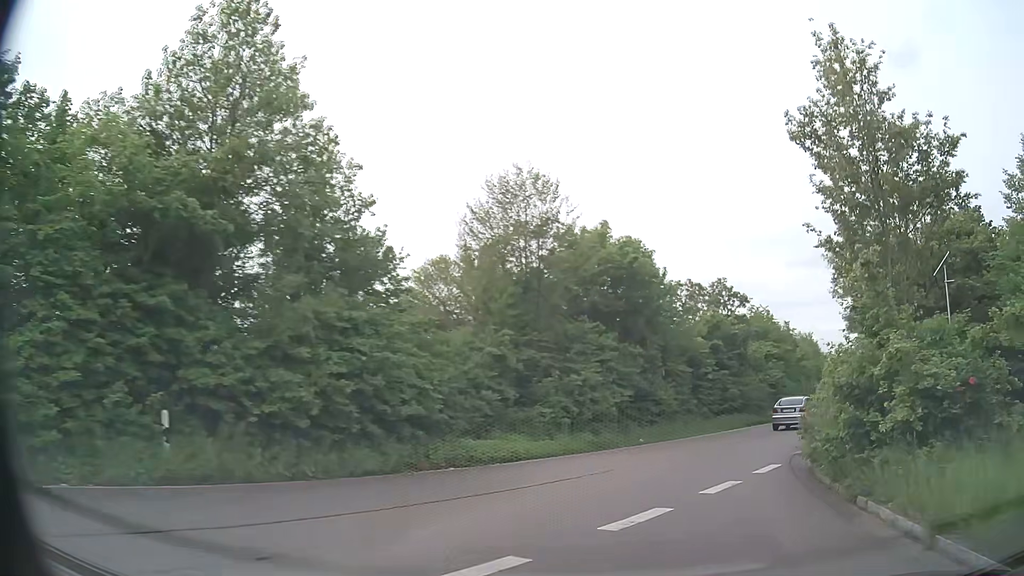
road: primary_link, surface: asphalt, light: Day
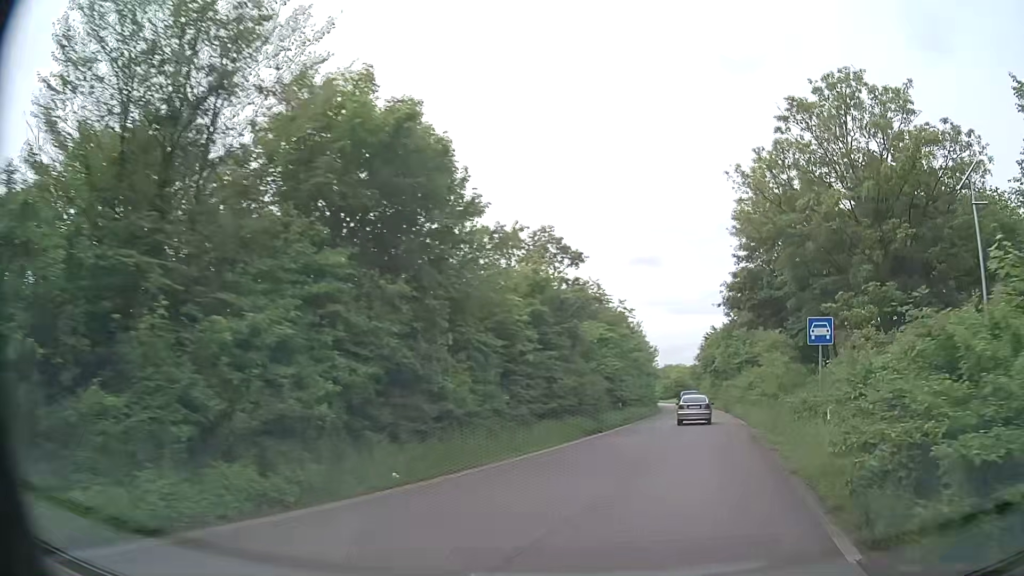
(+1.6, +11.7) m; +16°
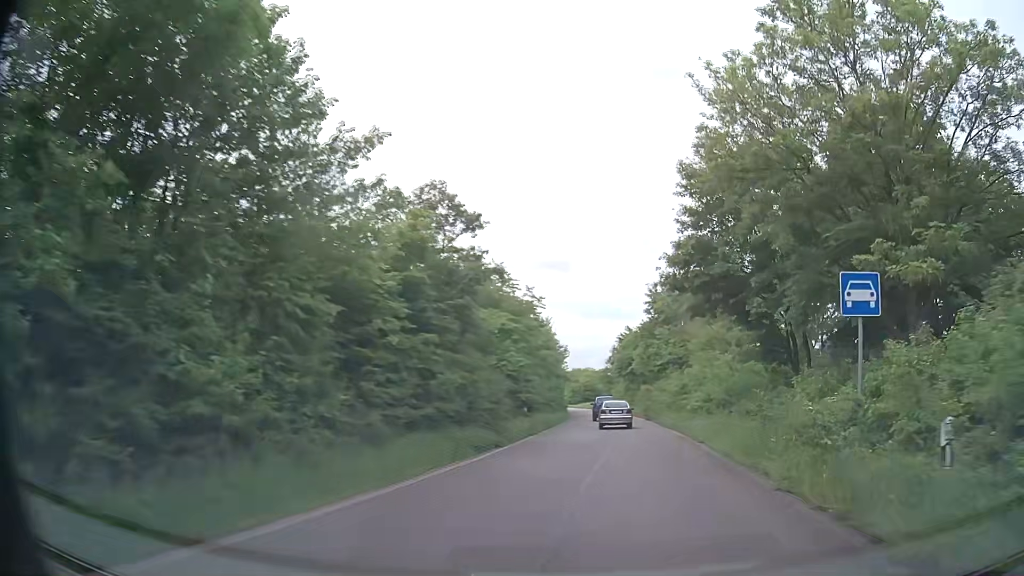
(+0.5, +6.5) m; +8°
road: trunk_link
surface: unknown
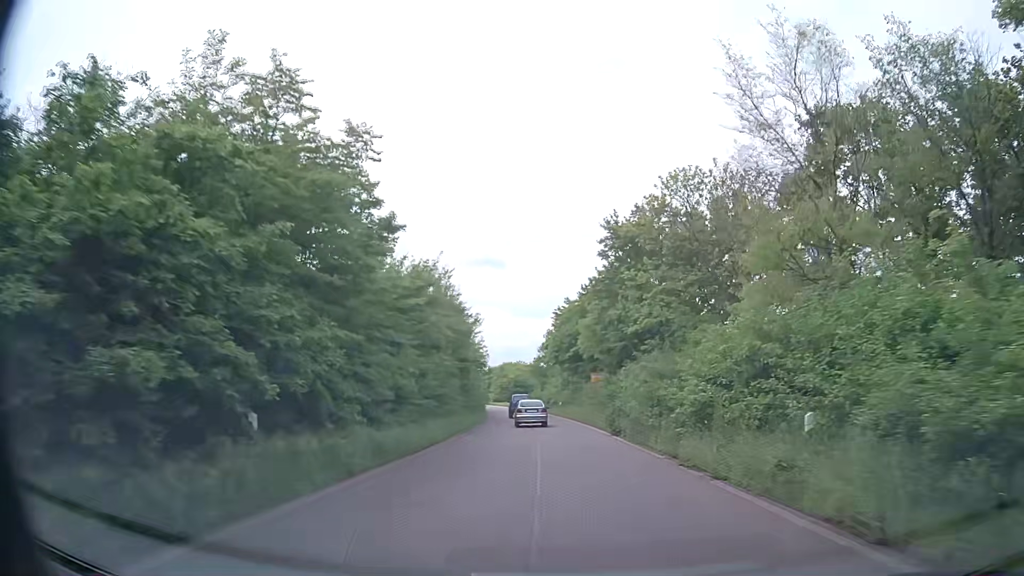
(+1.8, +22.5) m; +6°
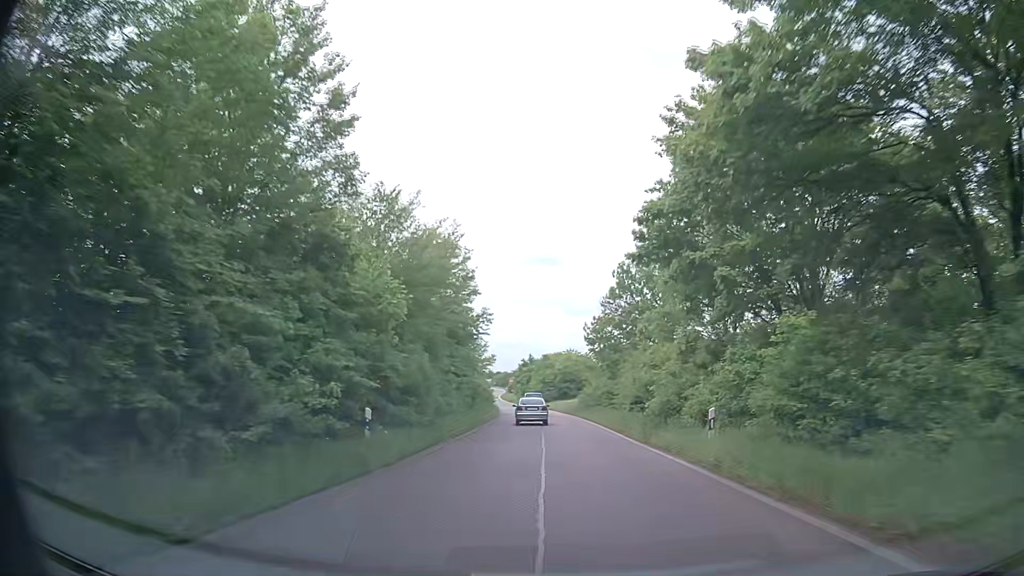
(-1.7, +44.6) m; -4°
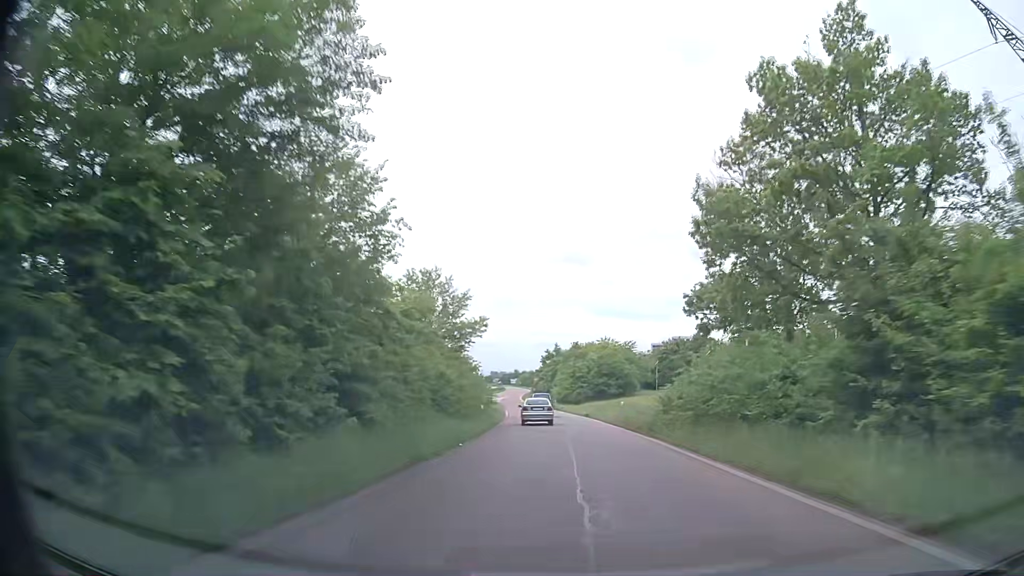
(-0.7, +28.8) m; -3°
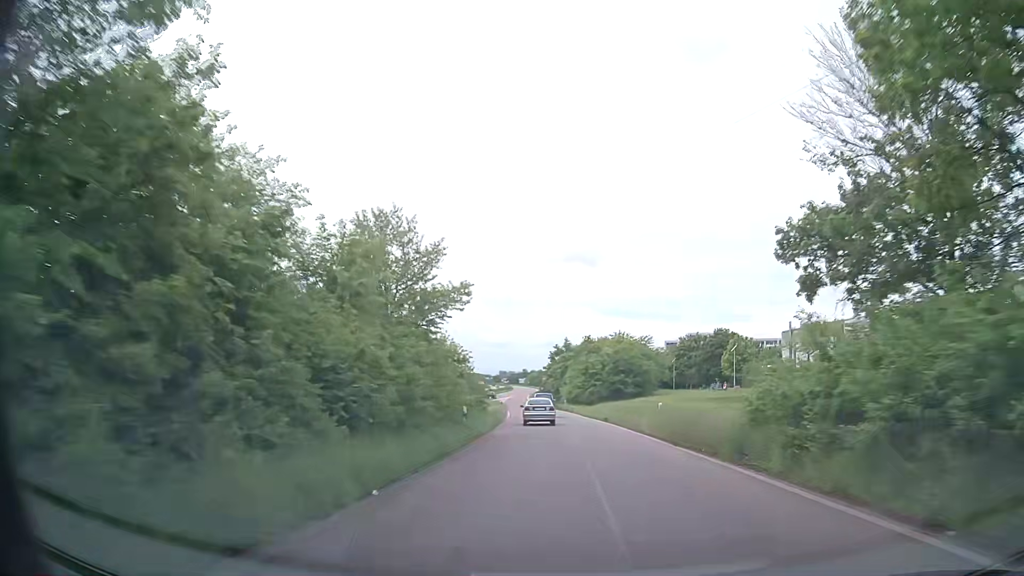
(0.0, +10.1) m; 0°
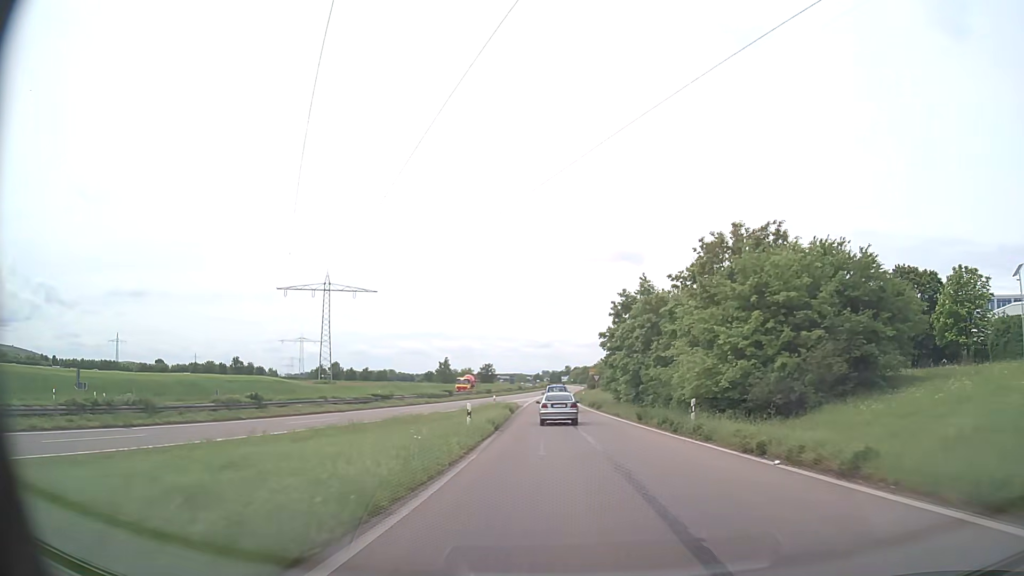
(-2.0, +54.0) m; -4°
(0, +10) (0, +20) (0, +30) (0, +40) (0, +50) (0, +60) (0, +70) (0, +80) (0, +90) (+1, +100) m
